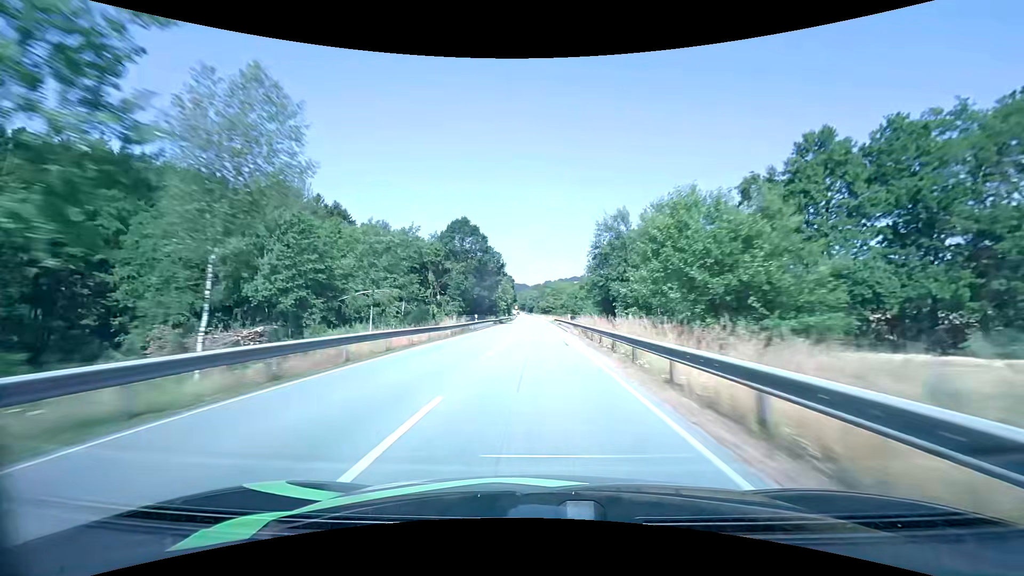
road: primary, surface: asphalt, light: Day
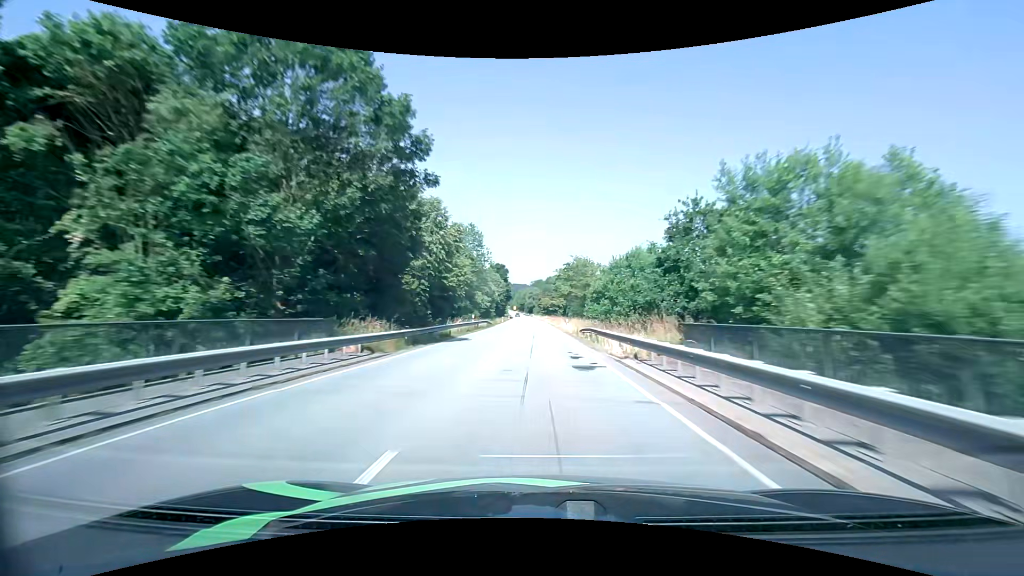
(-0.1, +50.6) m; 0°
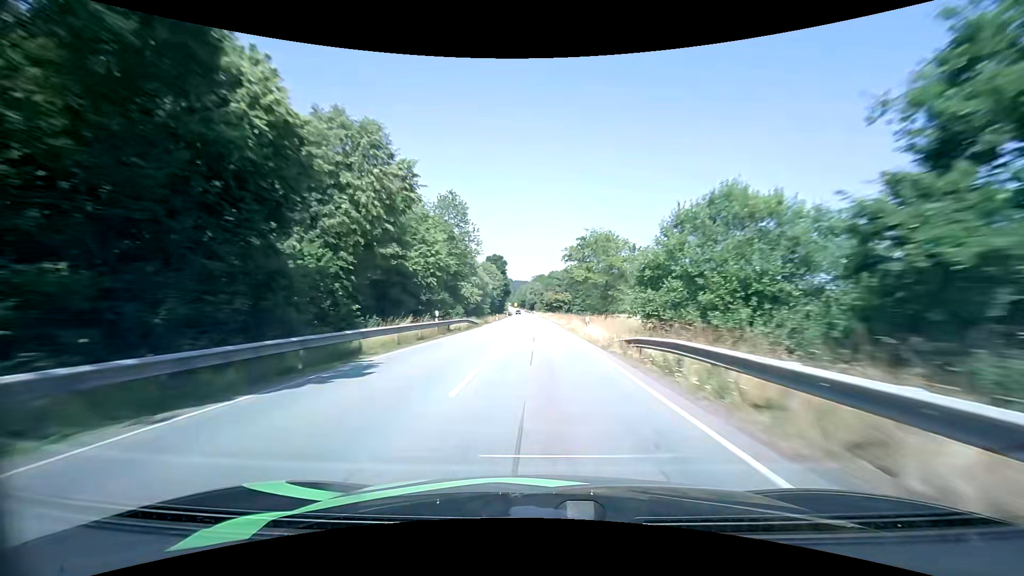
(0.0, +16.9) m; 0°
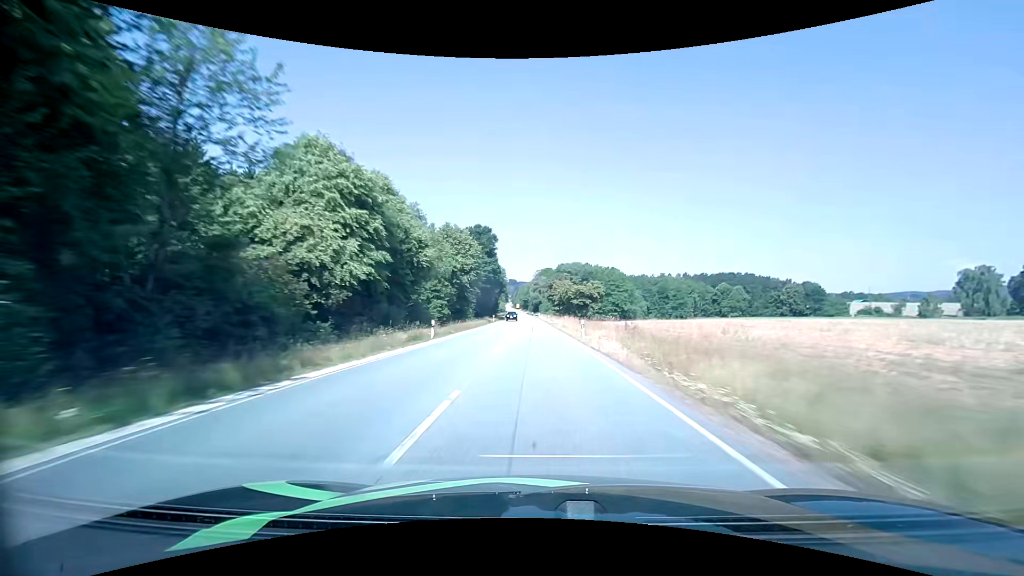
(-0.4, +50.9) m; -1°
